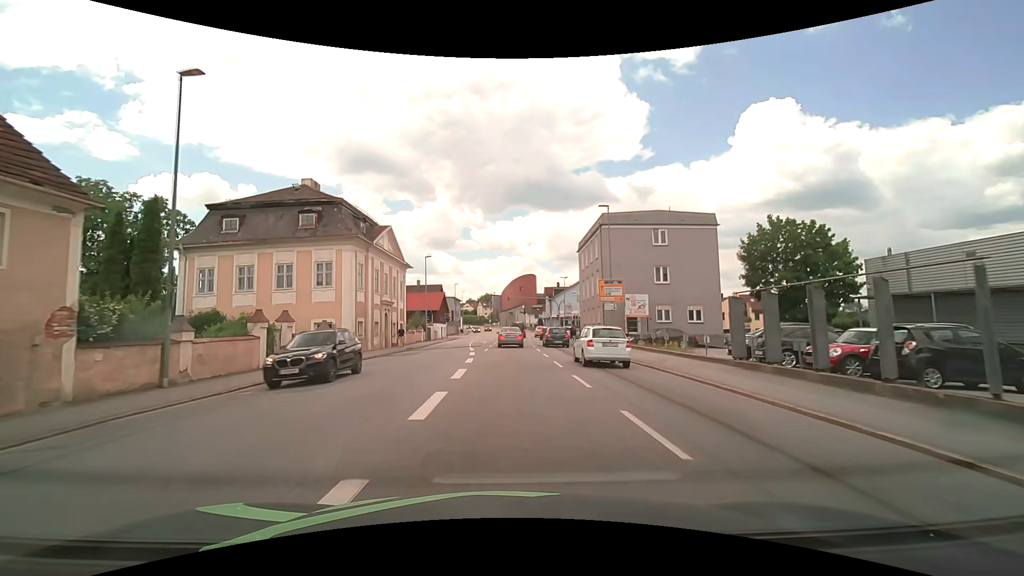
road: tertiary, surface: asphalt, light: Day
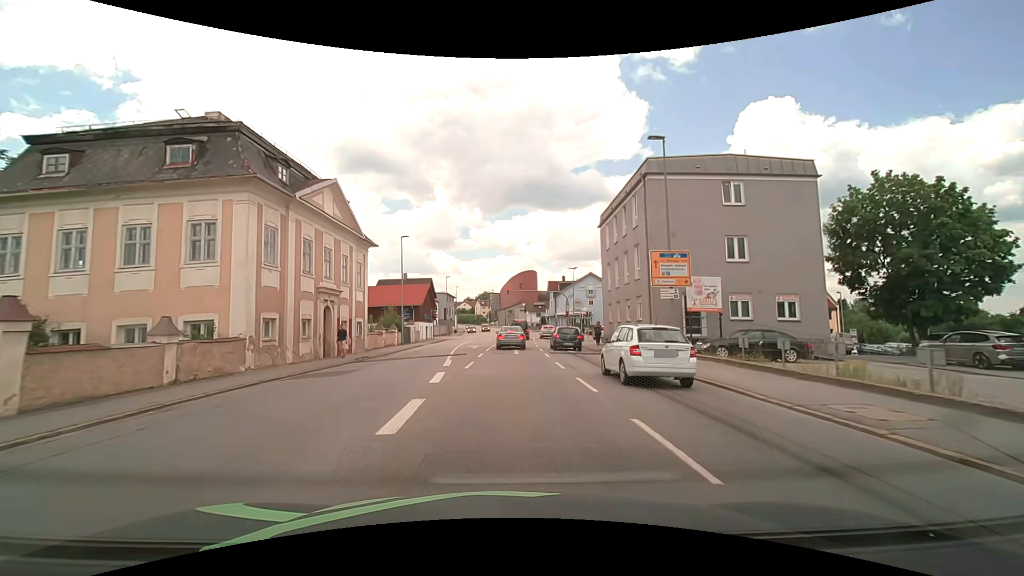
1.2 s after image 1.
(-0.1, +12.9) m; -1°
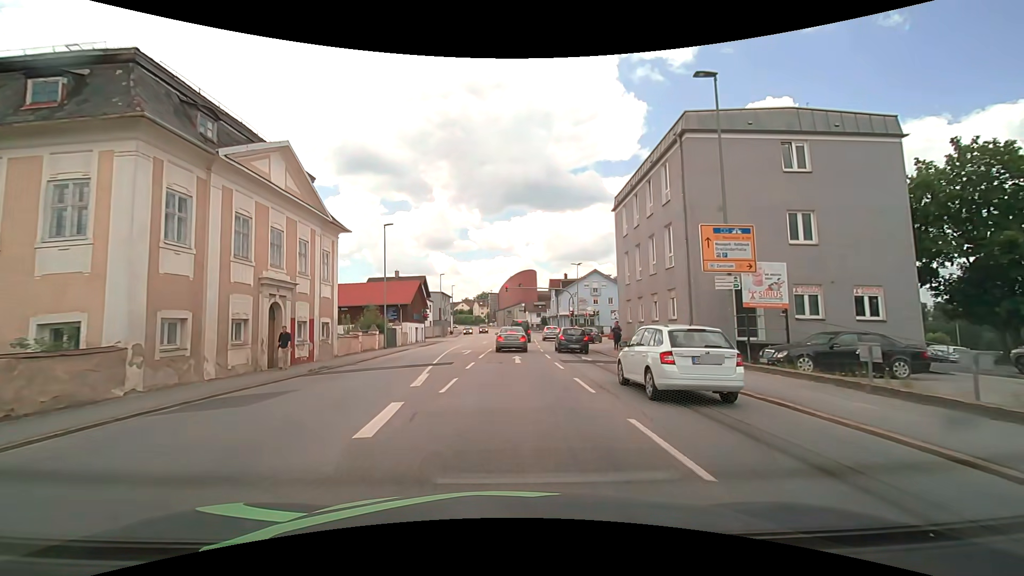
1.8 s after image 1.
(0.0, +5.9) m; 0°
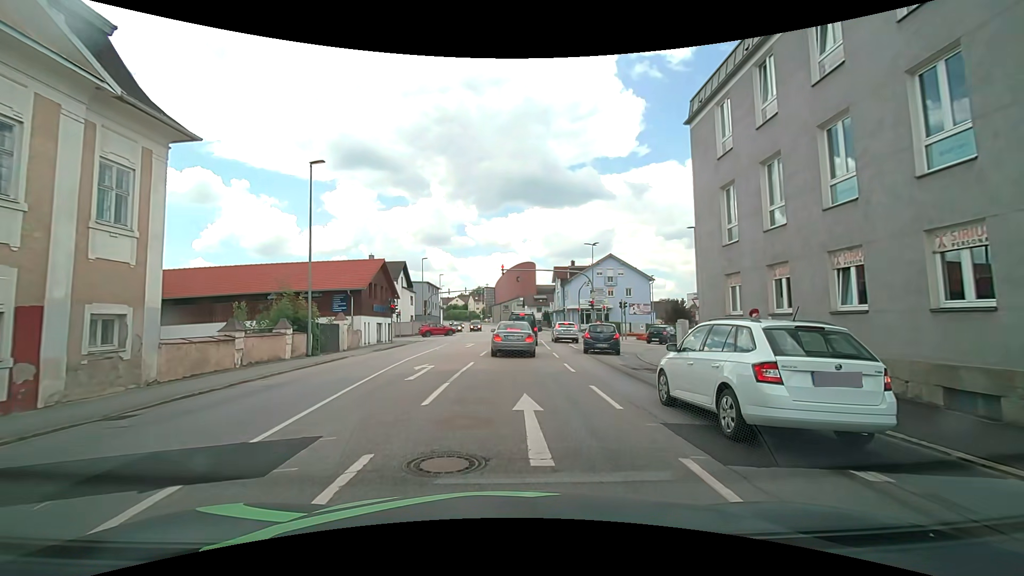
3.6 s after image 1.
(0.0, +14.3) m; +1°
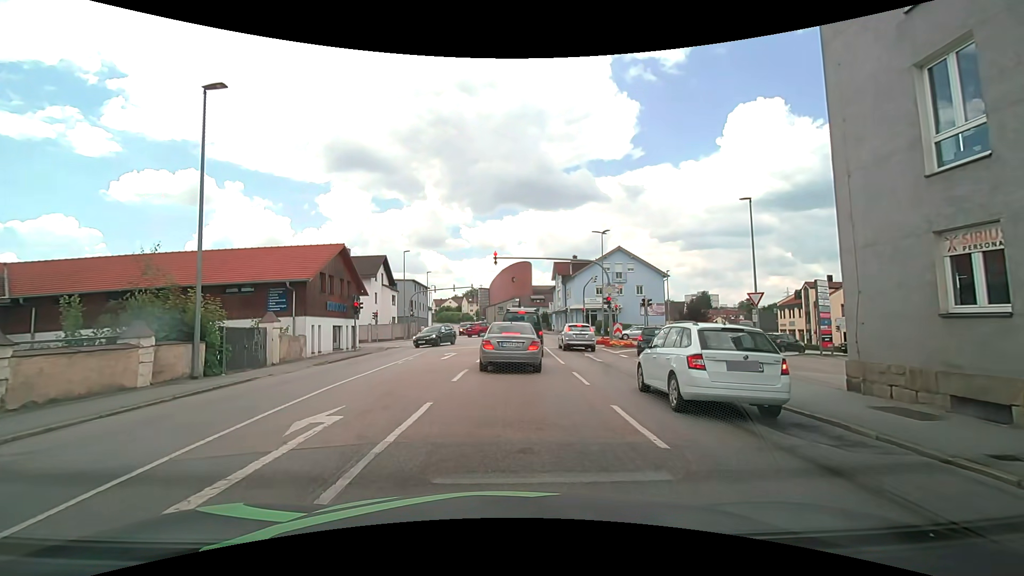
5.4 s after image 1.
(-0.1, +8.2) m; -1°
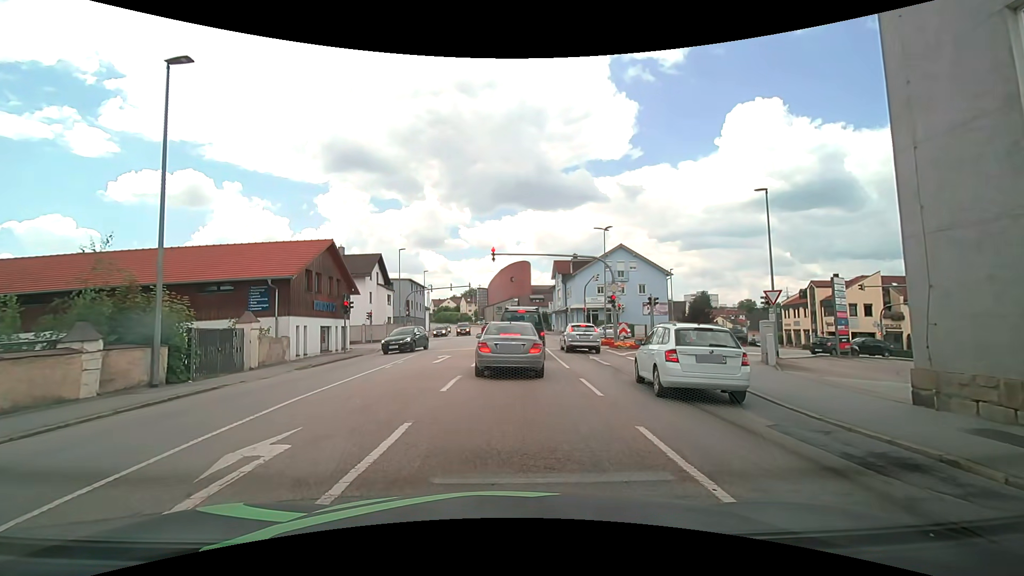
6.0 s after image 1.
(0.0, +1.7) m; 0°
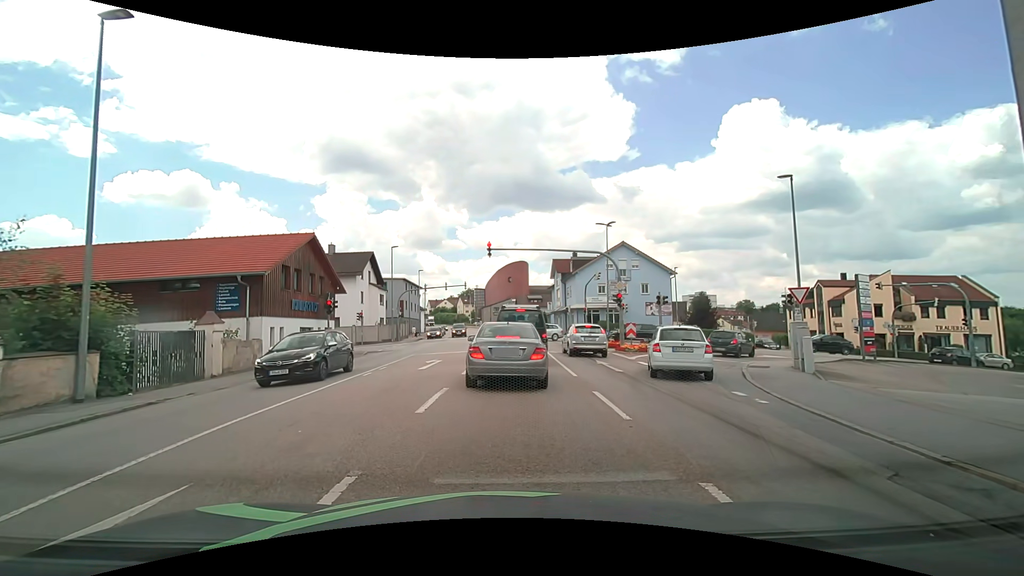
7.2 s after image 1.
(0.0, +2.3) m; +1°
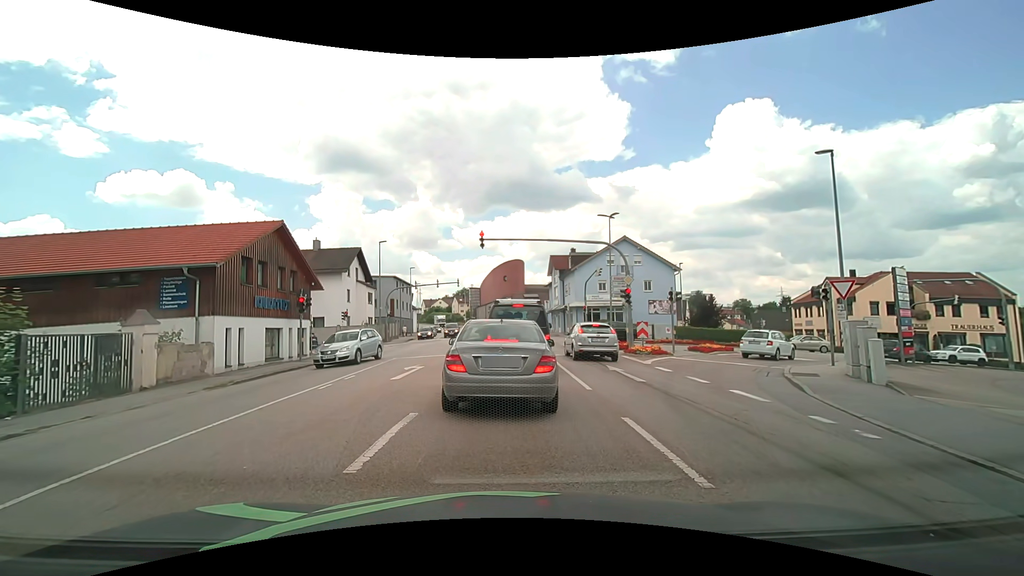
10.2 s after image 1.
(+0.1, +3.0) m; +2°
